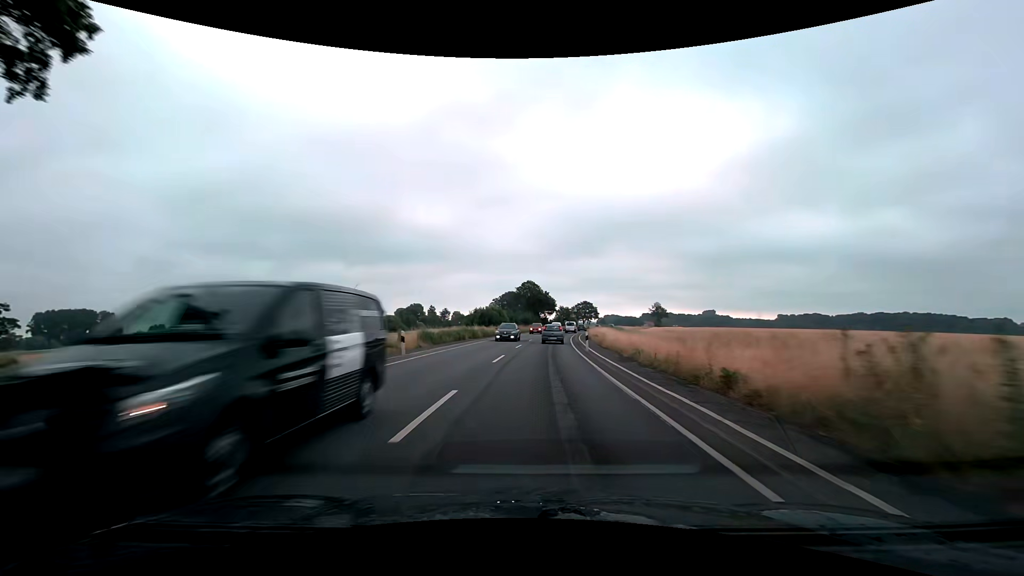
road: secondary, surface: asphalt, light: Day
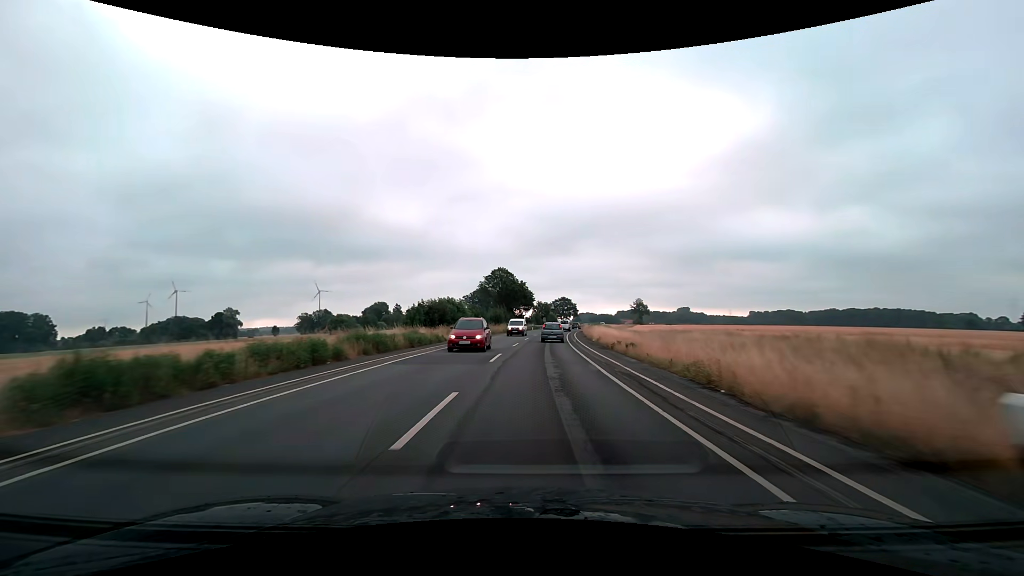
(+0.6, +24.3) m; +3°
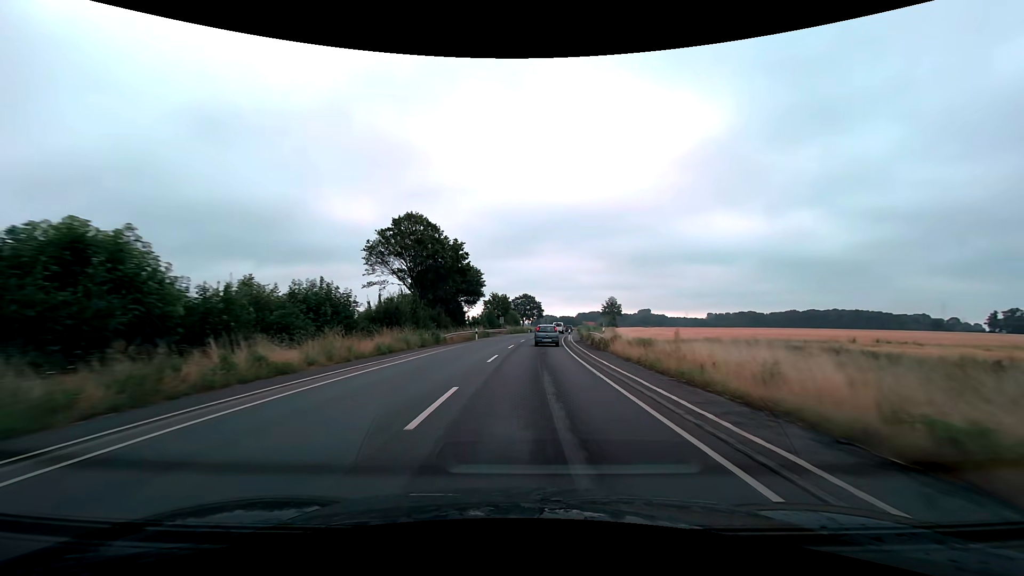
(+2.1, +46.8) m; +5°
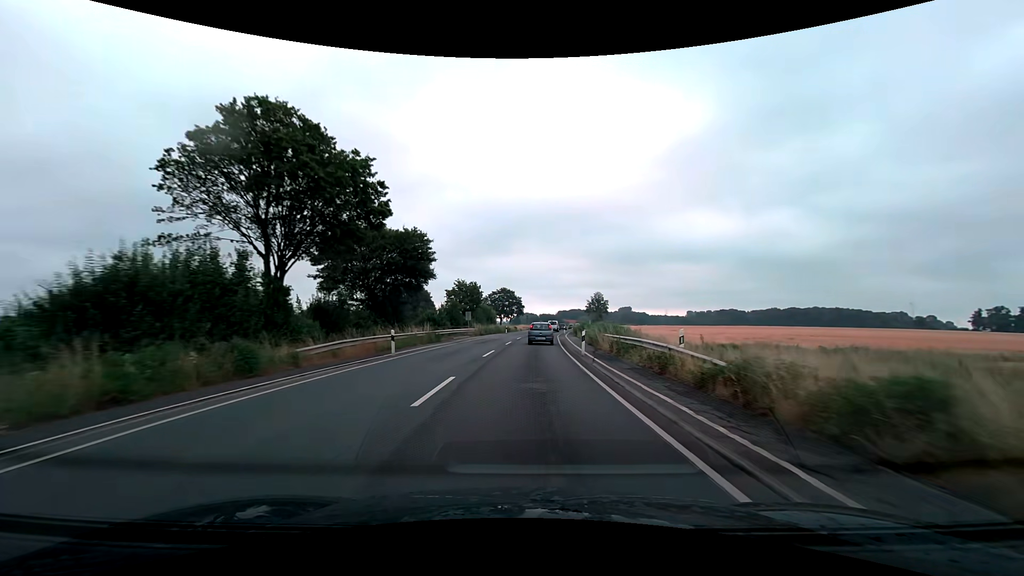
(+0.5, +22.3) m; +3°
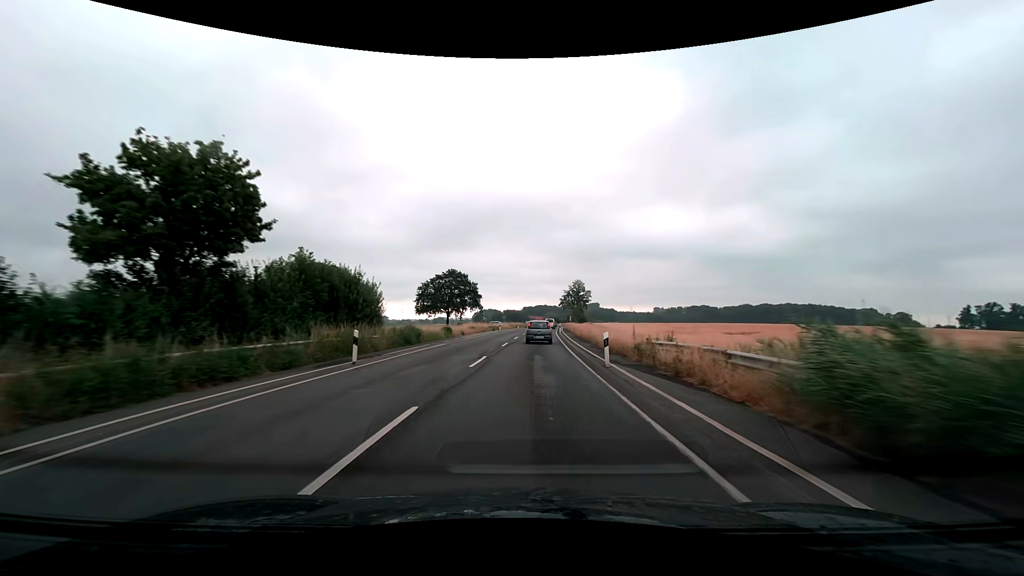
(+1.7, +52.6) m; +3°
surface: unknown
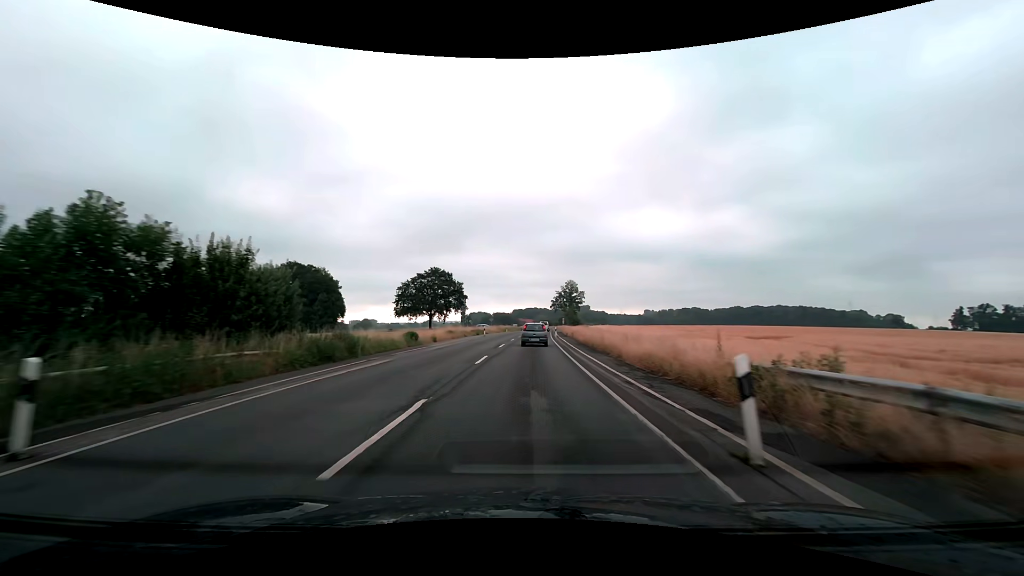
(+0.2, +10.3) m; +1°
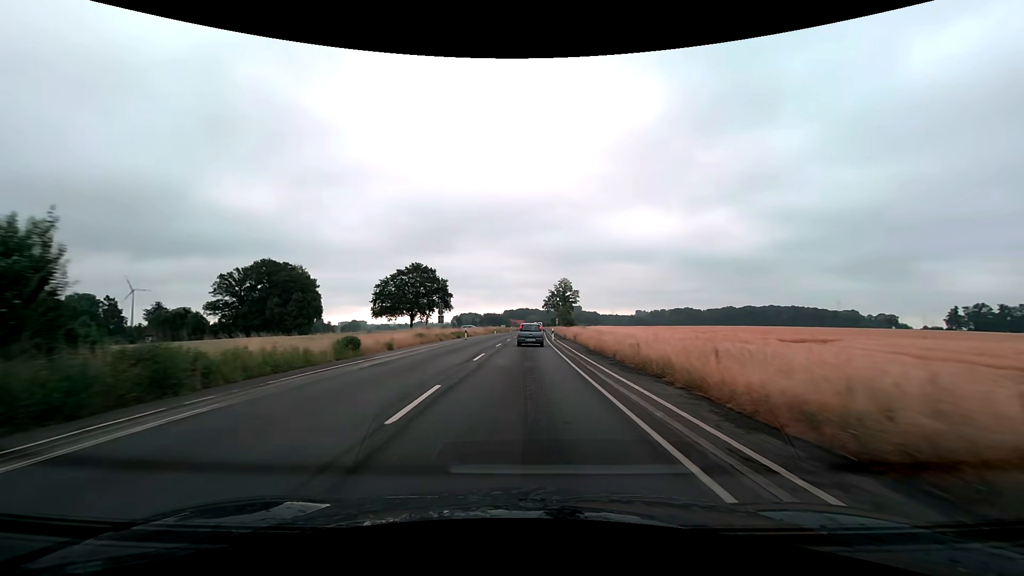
(+0.1, +10.2) m; +1°
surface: asphalt
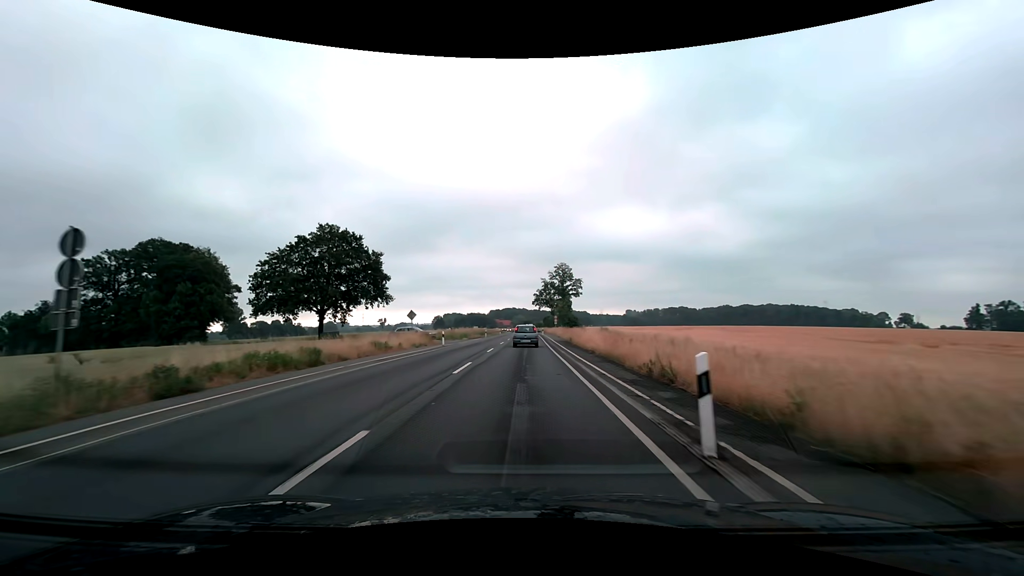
(+0.5, +40.6) m; +1°
(0, +10) (0, +20) (0, +30) (+1, +40) (+1, +50) (+1, +60) (+1, +70) (+1, +80) (+1, +90) (+1, +100) m
